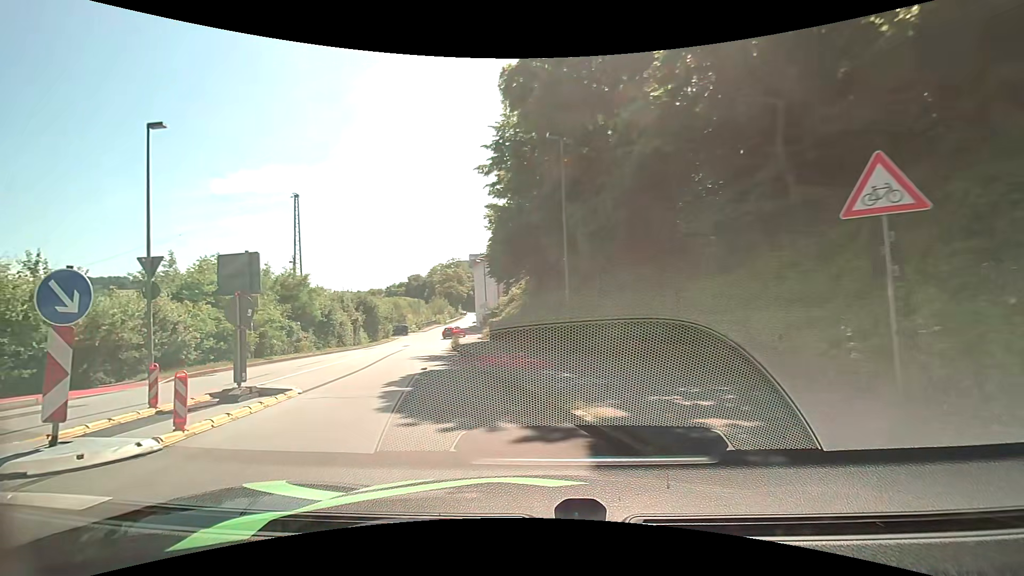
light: Day
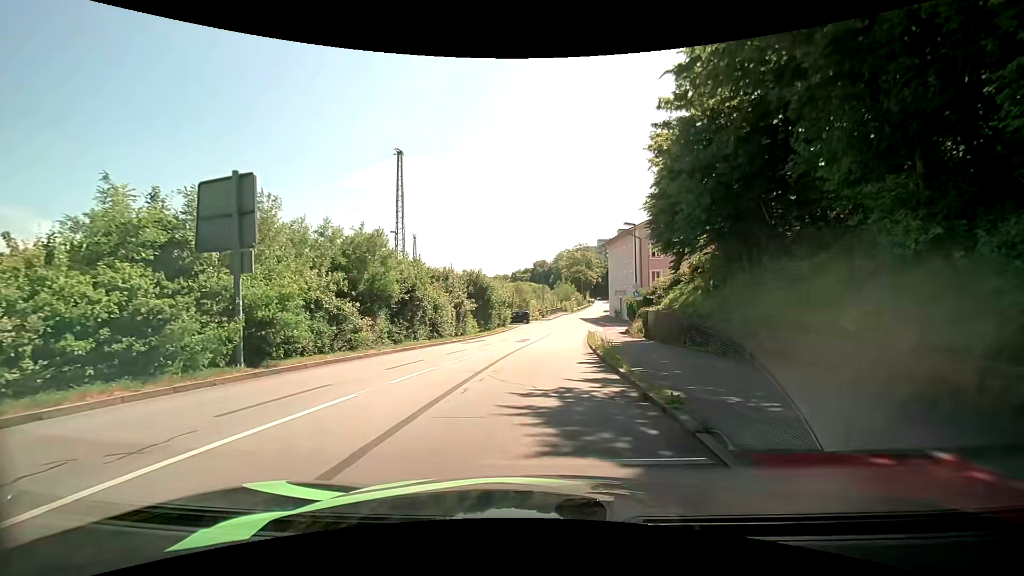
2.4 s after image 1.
(-2.7, +12.9) m; -16°
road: residential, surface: asphalt
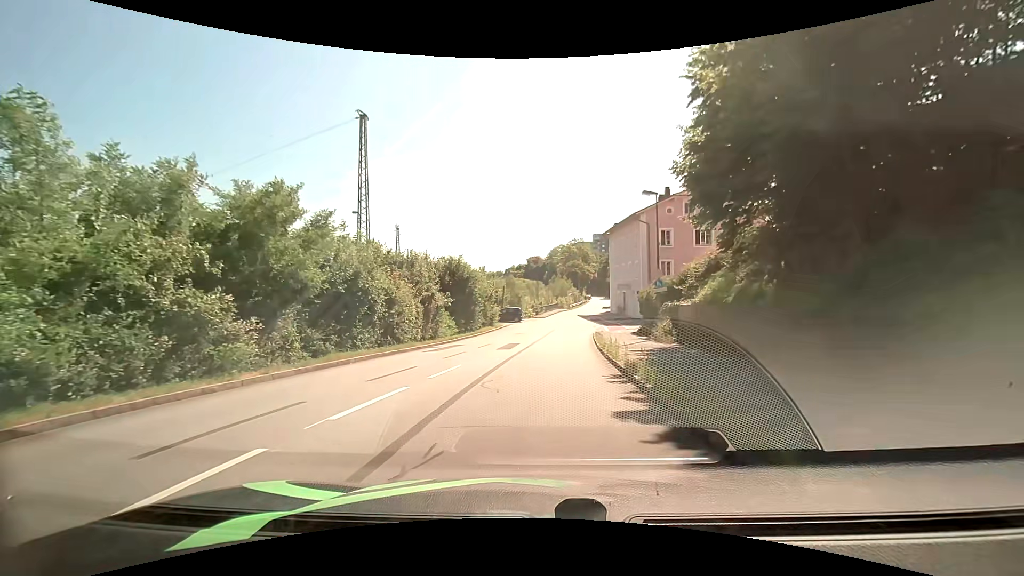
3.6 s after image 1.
(+0.1, +8.1) m; +2°
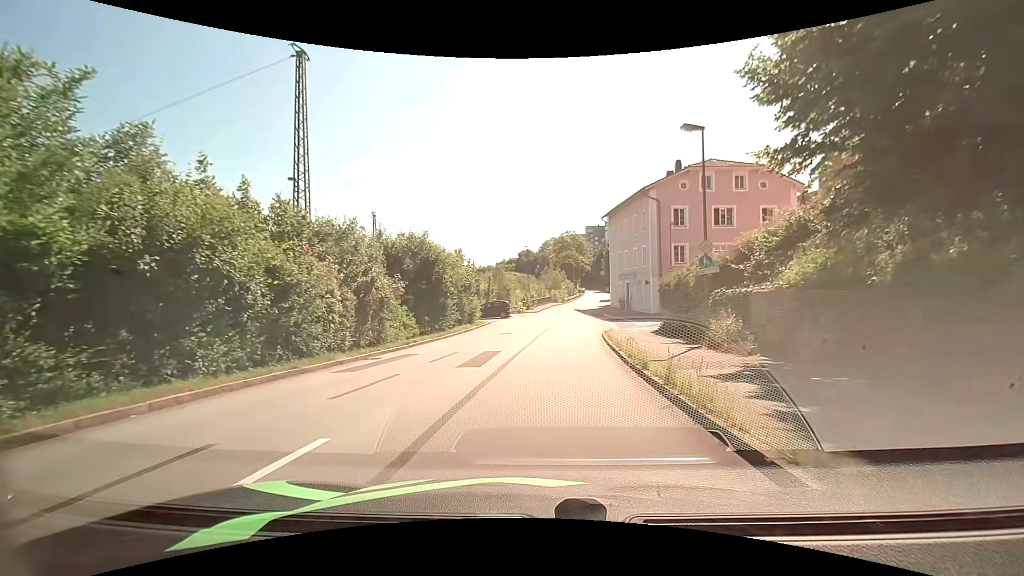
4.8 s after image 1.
(-0.1, +8.5) m; 0°
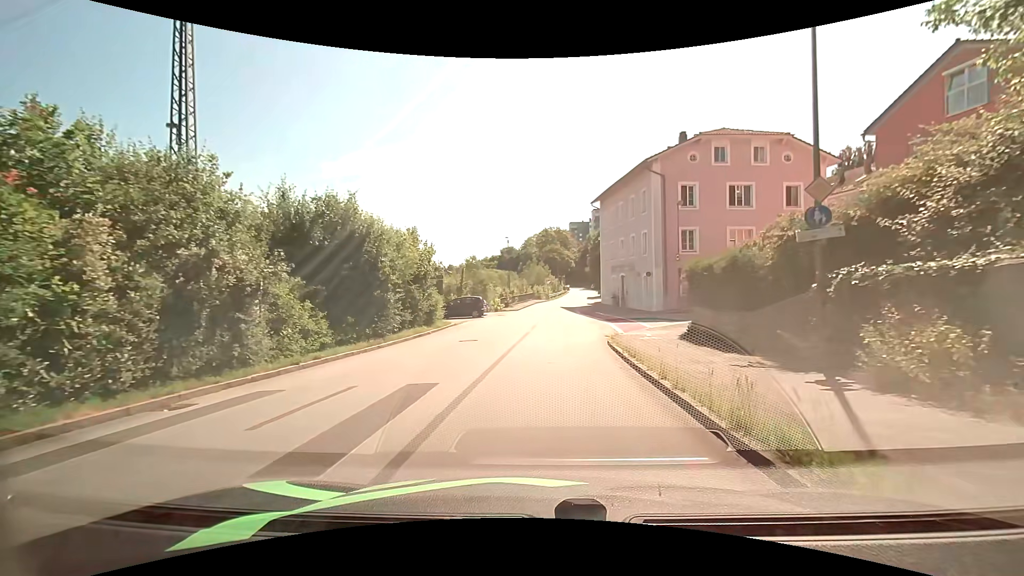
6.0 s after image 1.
(+0.2, +8.2) m; +2°
(0, +10) (0, +20) (+1, +30) (+1, +40) (+2, +50) (+3, +60) (+5, +70) (+6, +80) (+7, +90) (+8, +100) m
